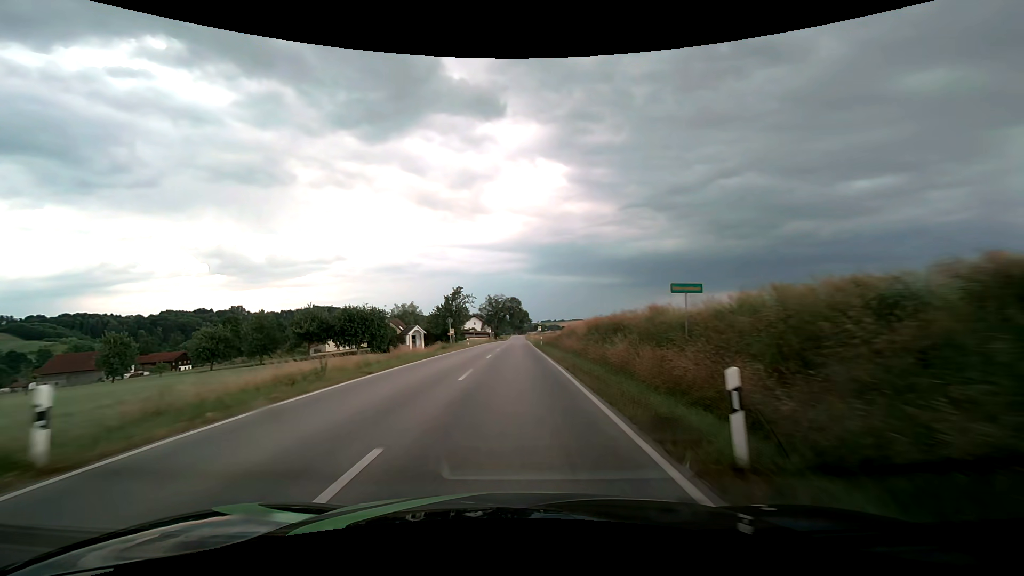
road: secondary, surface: asphalt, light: Day
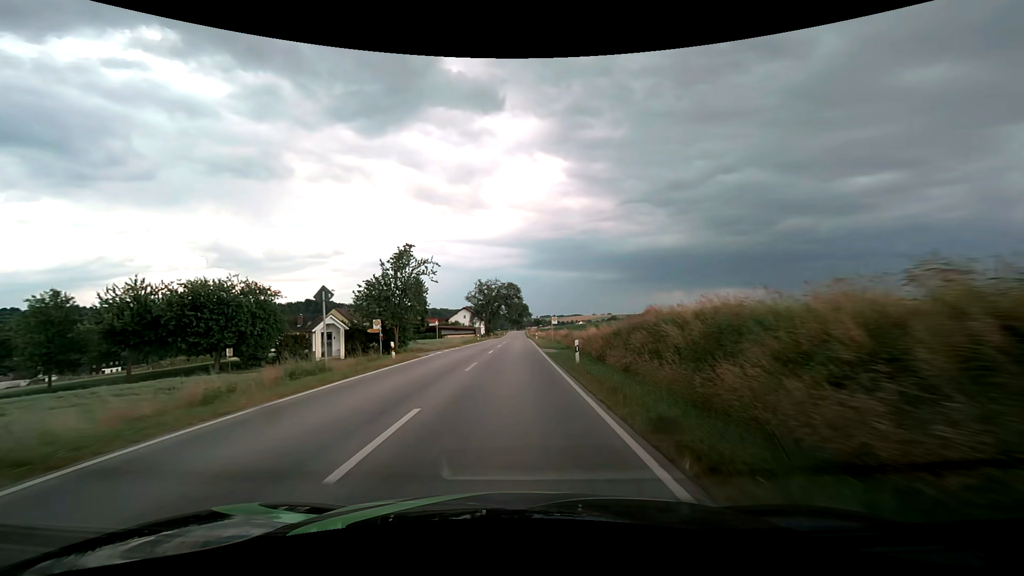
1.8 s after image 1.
(+0.1, +33.2) m; 0°
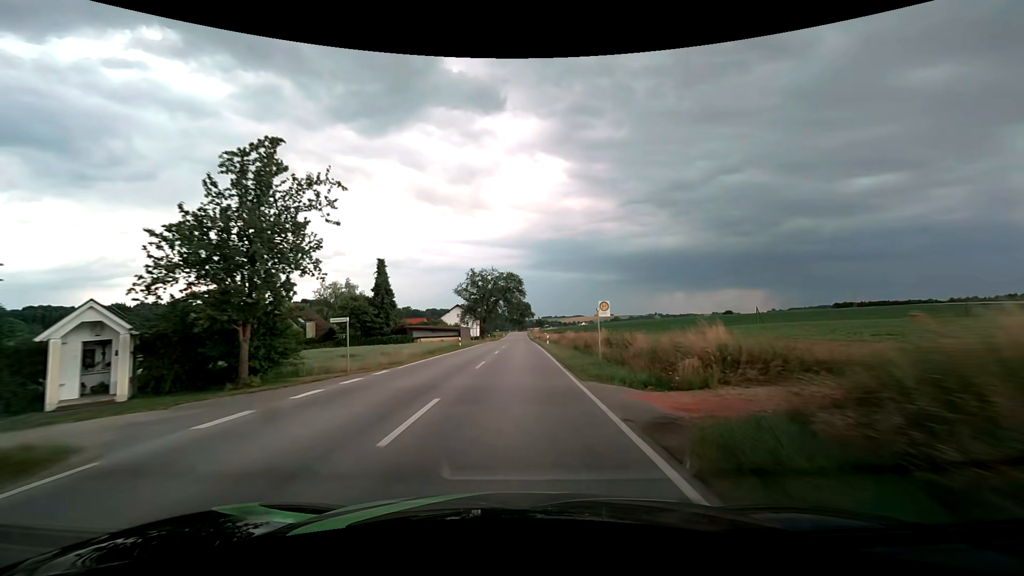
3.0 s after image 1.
(0.0, +22.7) m; 0°
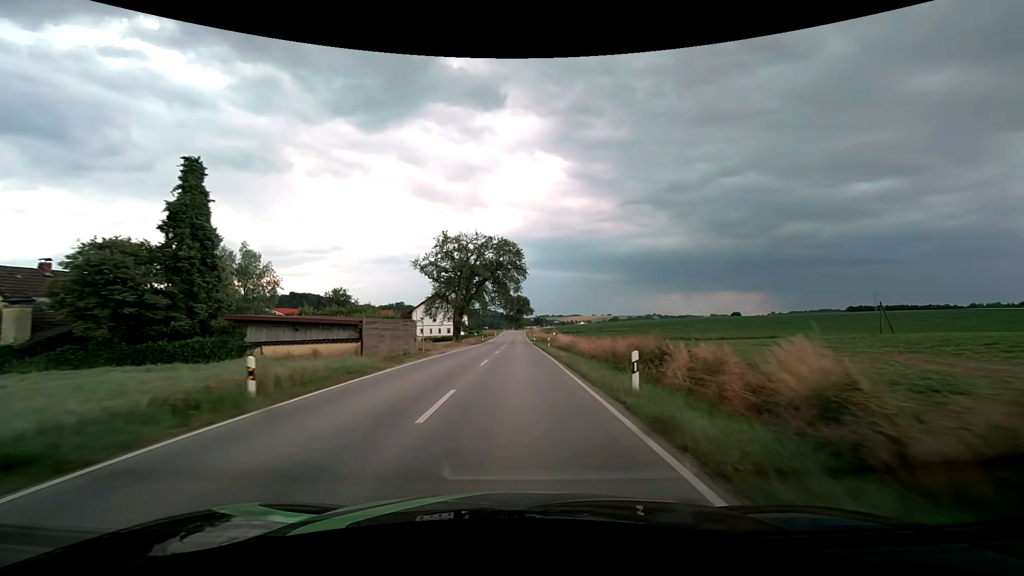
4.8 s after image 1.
(+0.1, +34.8) m; 0°
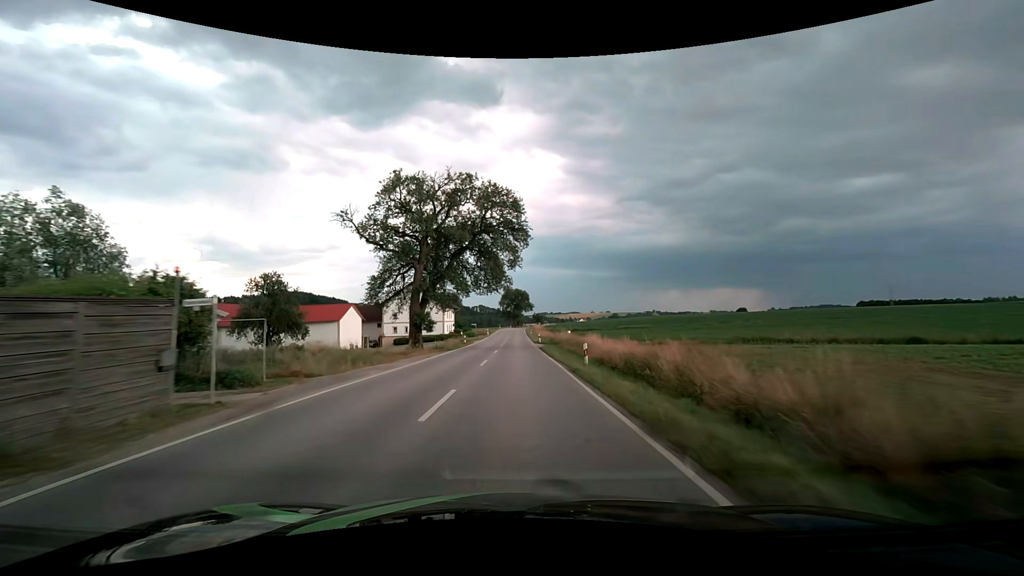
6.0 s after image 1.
(0.0, +23.6) m; 0°
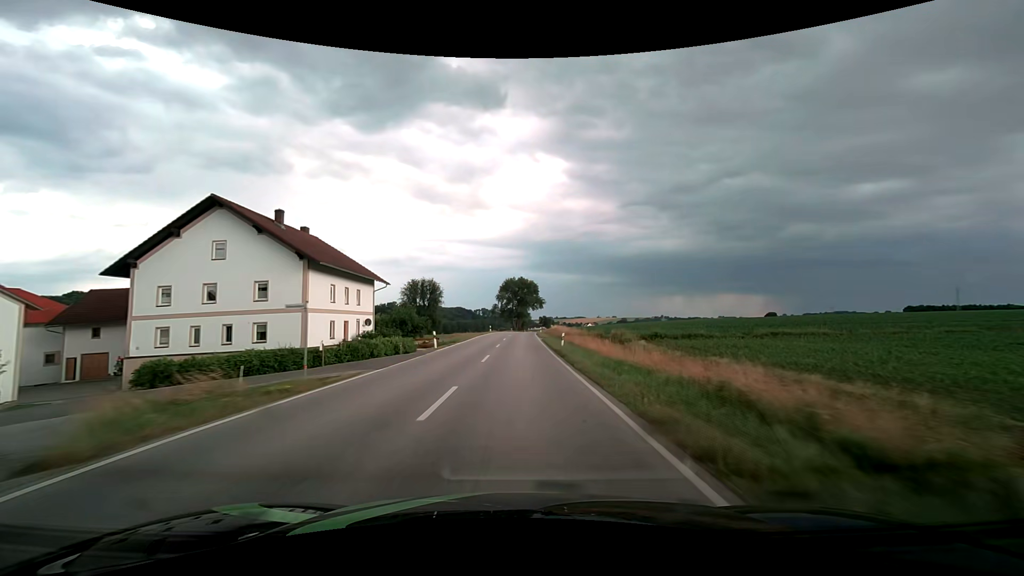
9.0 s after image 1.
(0.0, +60.3) m; 0°
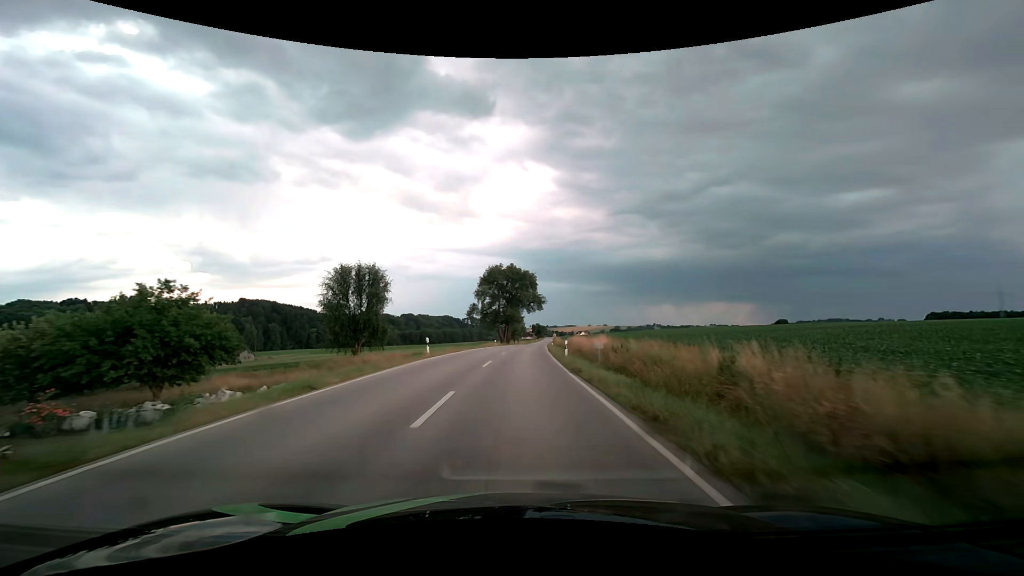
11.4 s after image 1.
(+0.2, +48.6) m; +1°
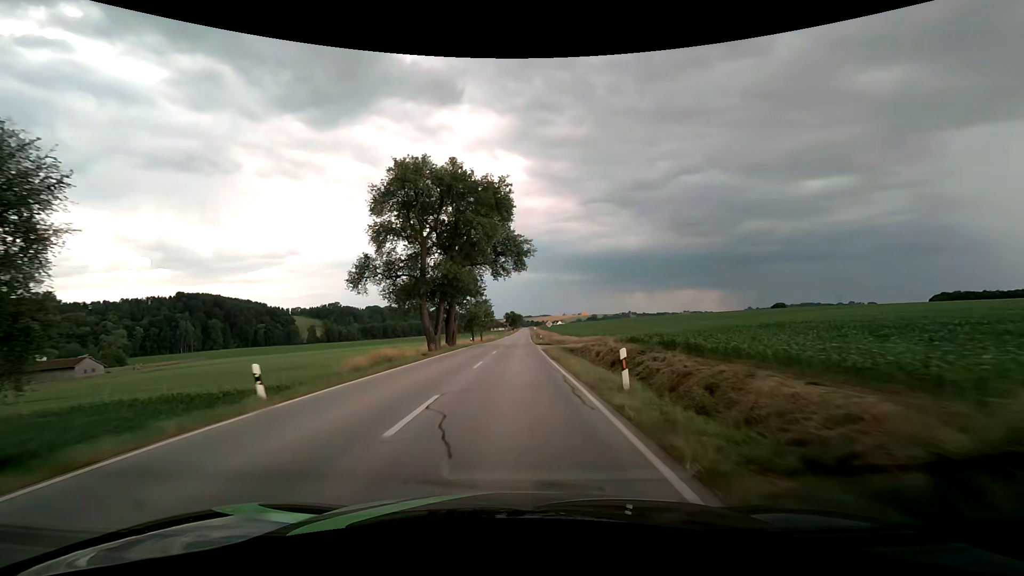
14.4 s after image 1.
(+2.0, +60.3) m; +3°
(0, +10) (0, +20) (0, +30) (0, +40) (0, +50) (0, +60) (0, +70) (+1, +80) (+1, +90) (+1, +100) m
